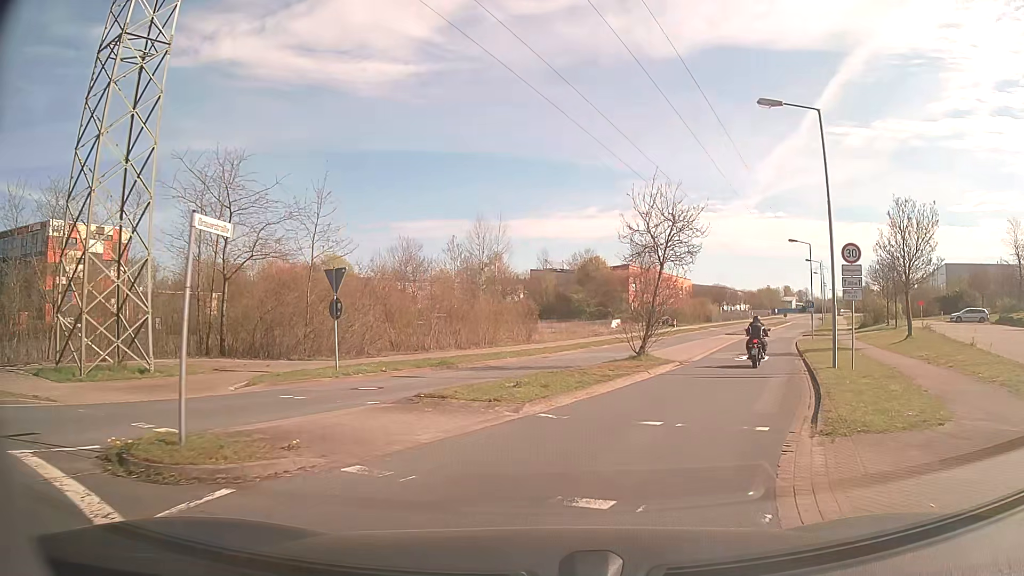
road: residential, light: Day
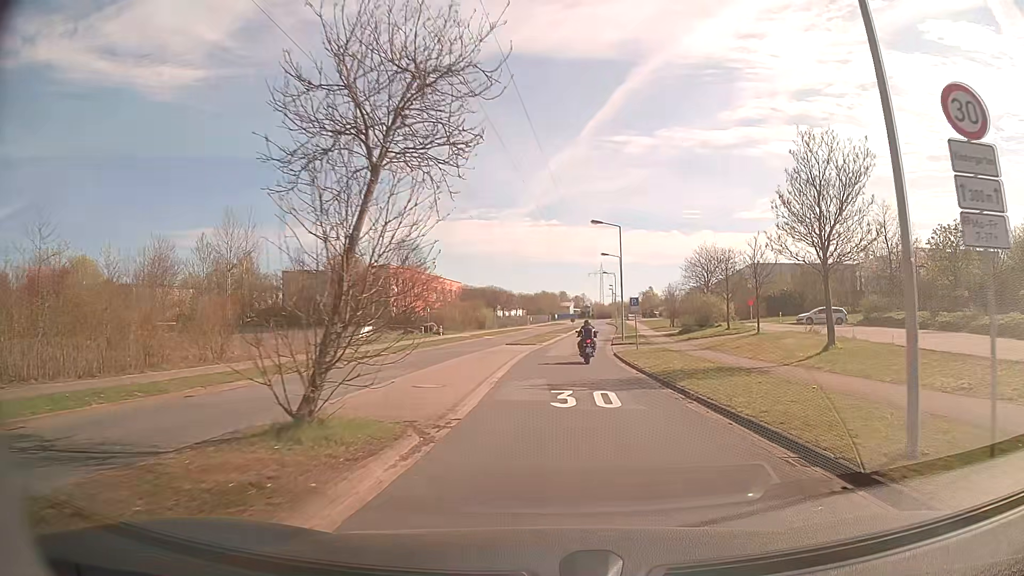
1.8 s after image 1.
(+2.8, +14.2) m; +20°
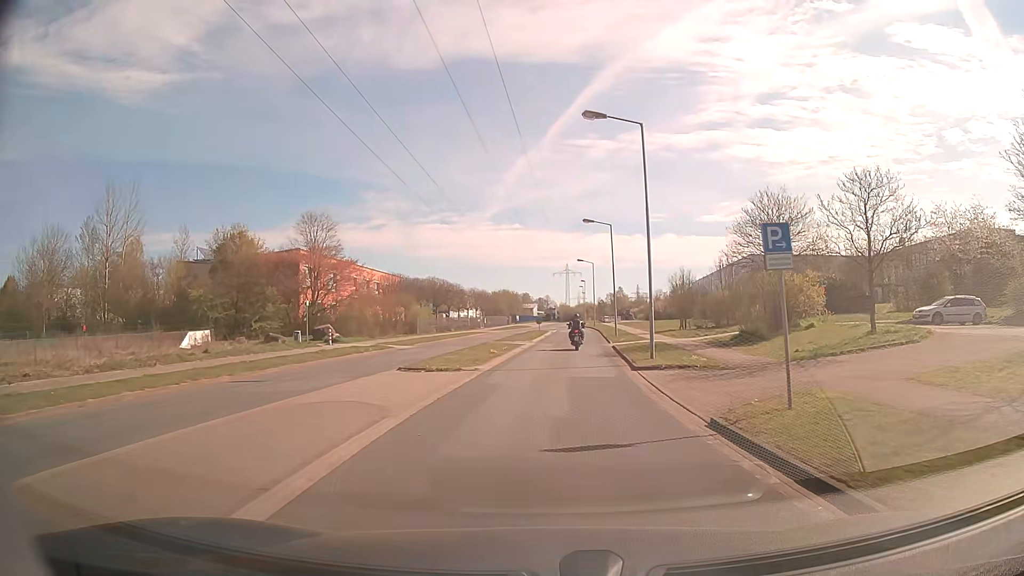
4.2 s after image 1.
(+0.6, +24.4) m; +3°
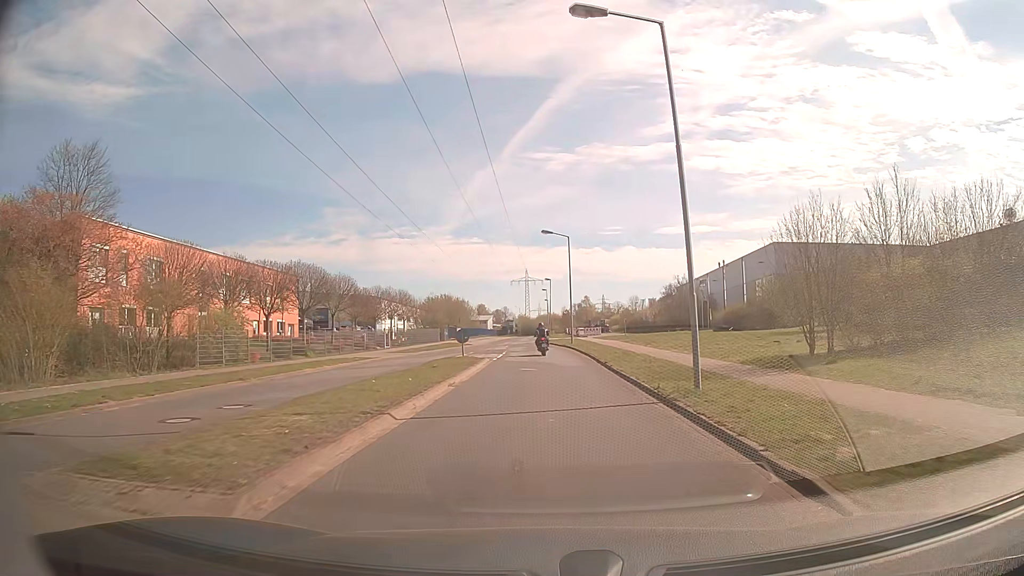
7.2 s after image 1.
(+1.3, +34.1) m; +3°
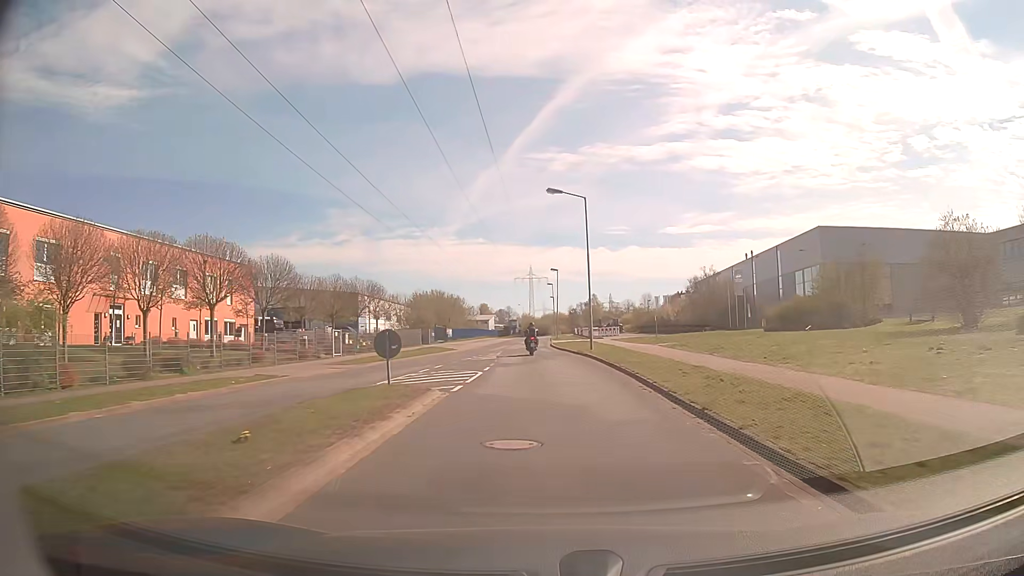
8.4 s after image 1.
(0.0, +14.8) m; 0°
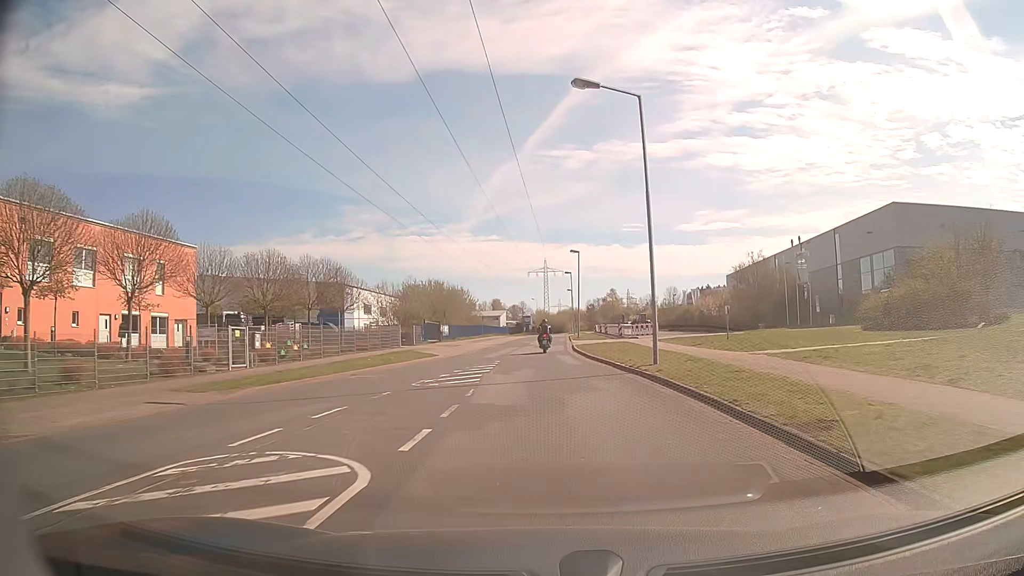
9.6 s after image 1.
(-0.3, +15.3) m; -2°
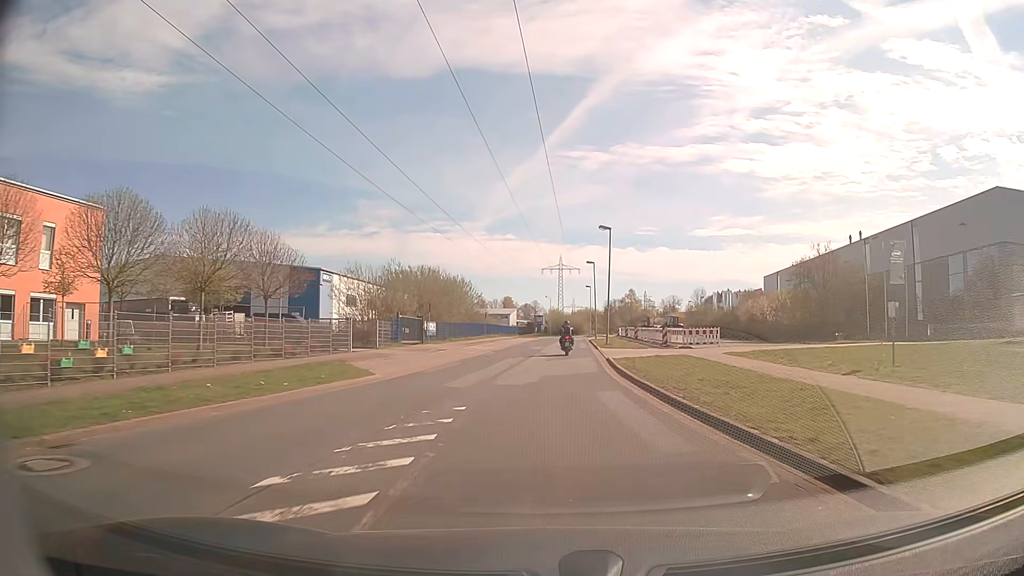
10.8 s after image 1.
(-0.1, +15.4) m; -1°
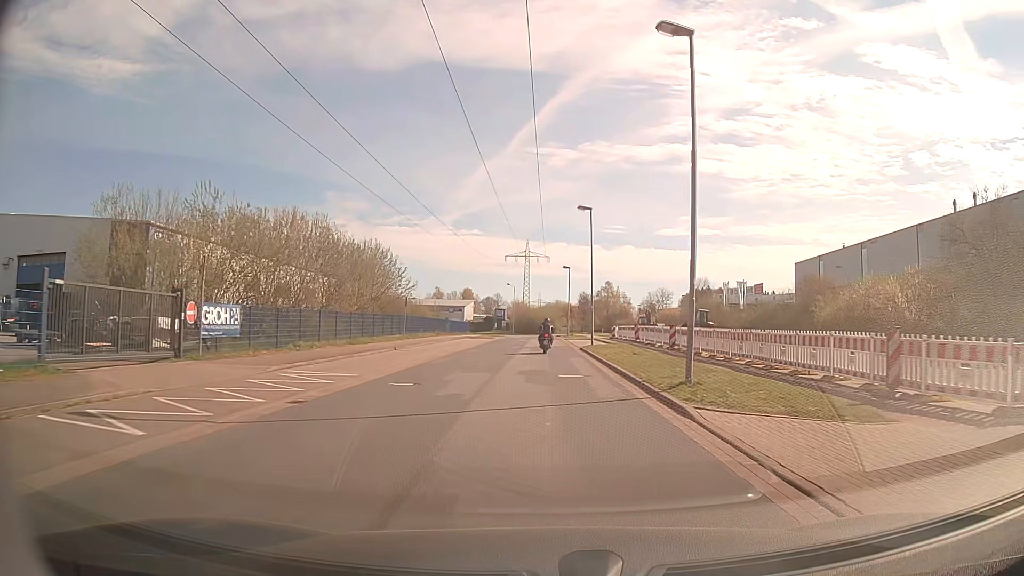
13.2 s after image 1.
(+0.7, +30.3) m; +3°
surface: asphalt
(0, +10) (0, +20) (0, +30) (0, +40) (0, +50) (0, +60) (0, +70) (+1, +80) (+1, +90) (-1, +100) m
